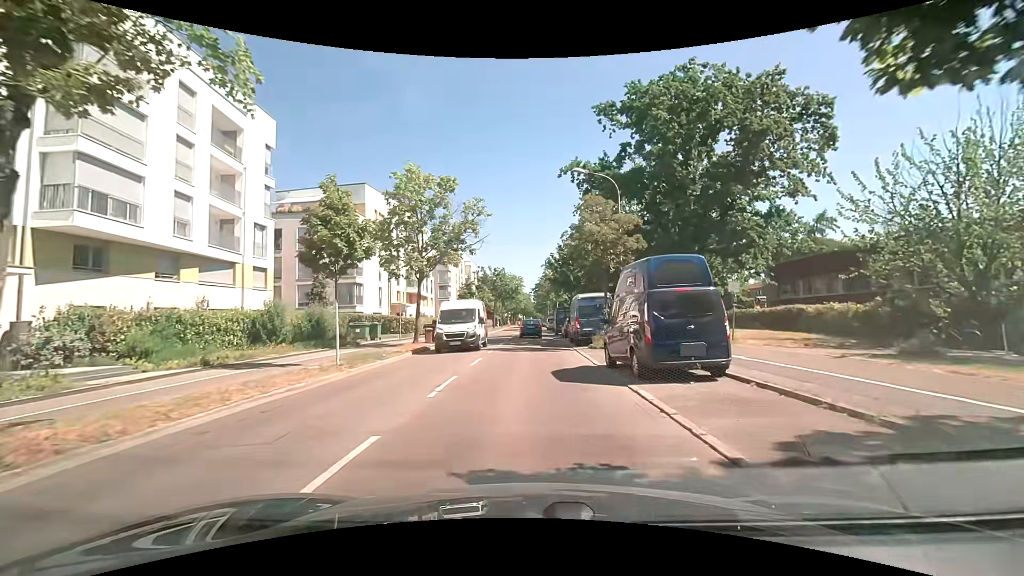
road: tertiary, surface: asphalt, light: Day
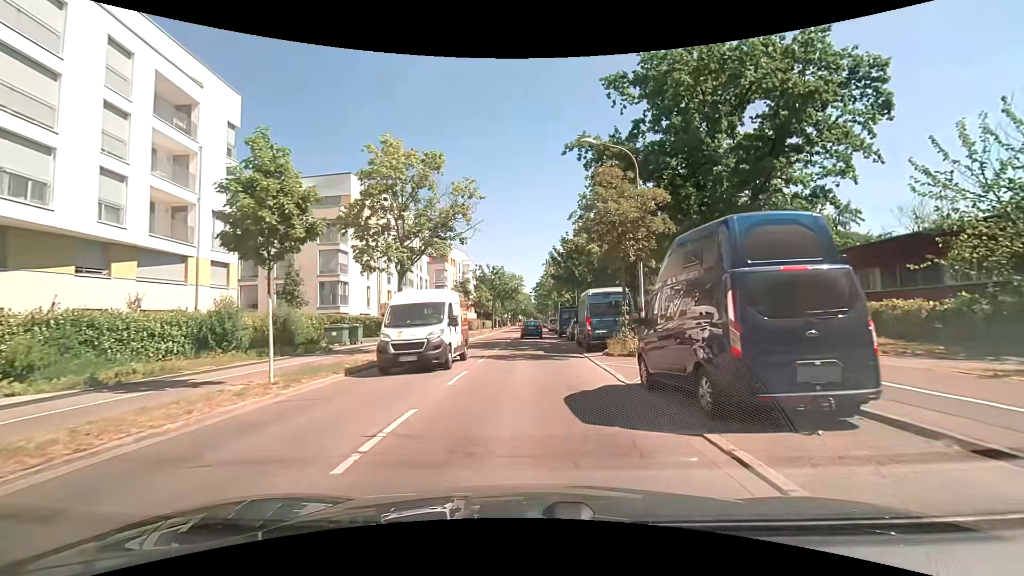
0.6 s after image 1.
(+0.1, +4.4) m; +2°
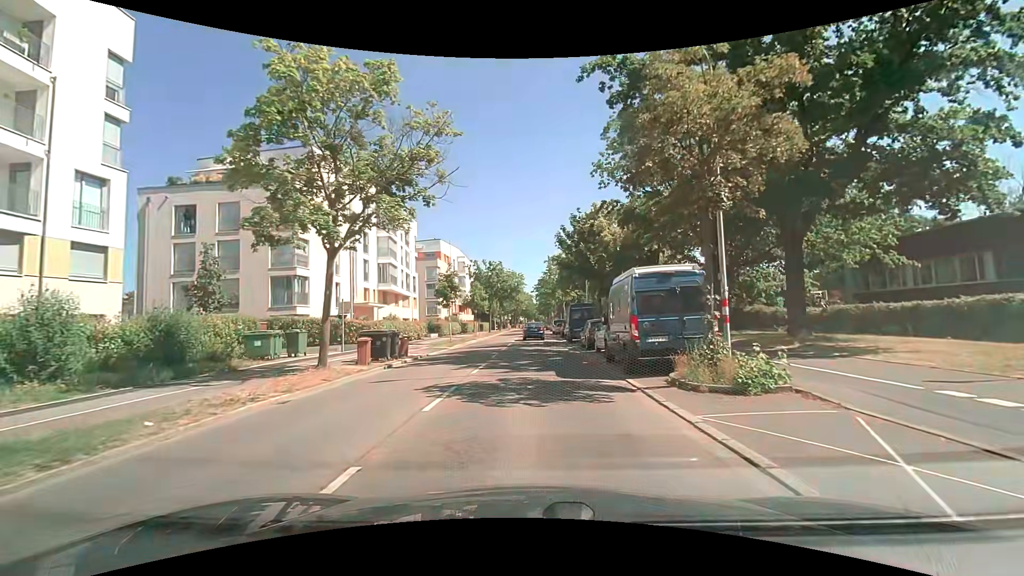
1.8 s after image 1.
(-0.1, +8.8) m; -2°
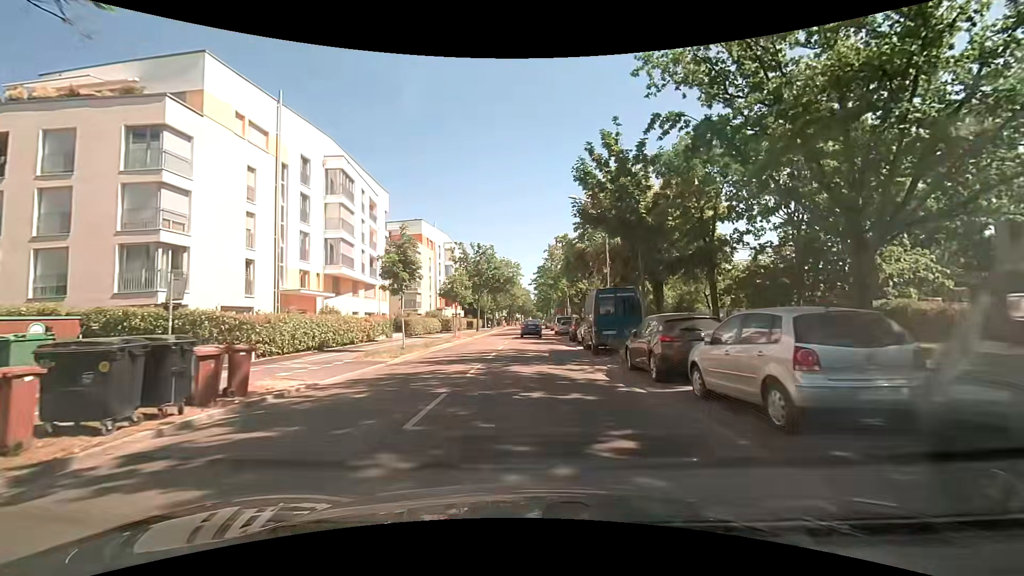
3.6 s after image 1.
(+0.2, +13.6) m; +1°
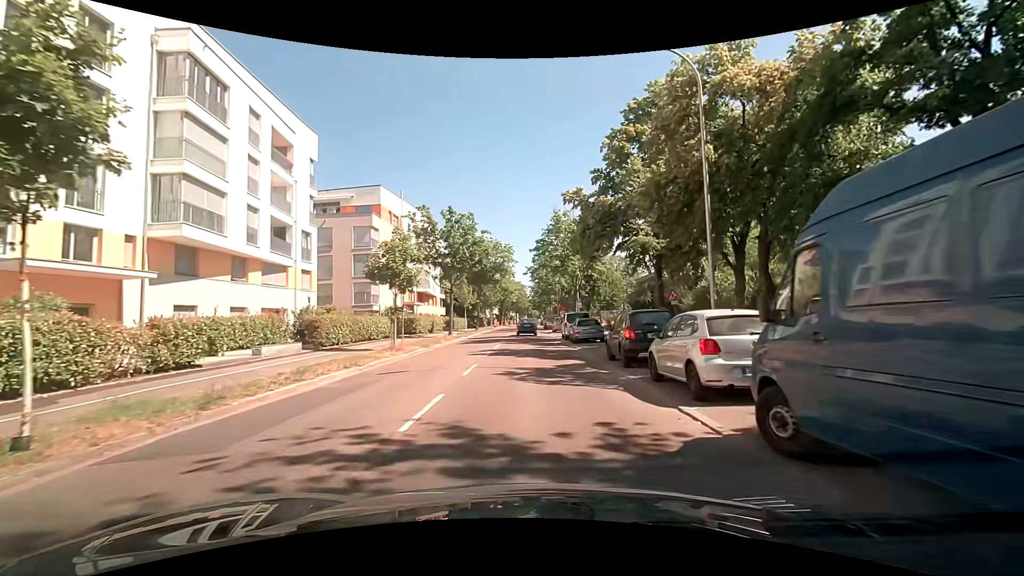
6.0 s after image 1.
(-0.2, +18.2) m; -1°
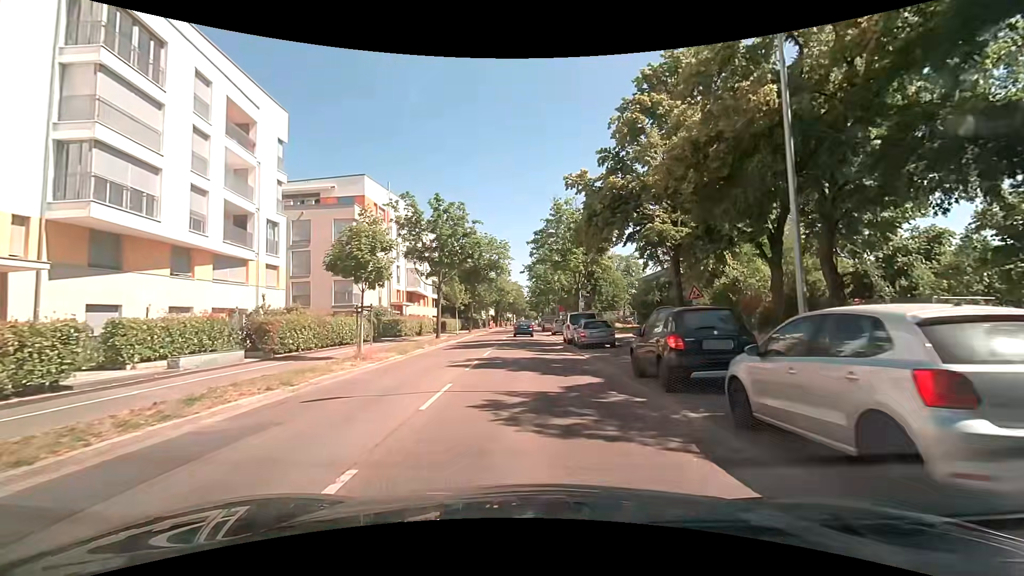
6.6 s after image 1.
(+0.1, +4.5) m; +1°
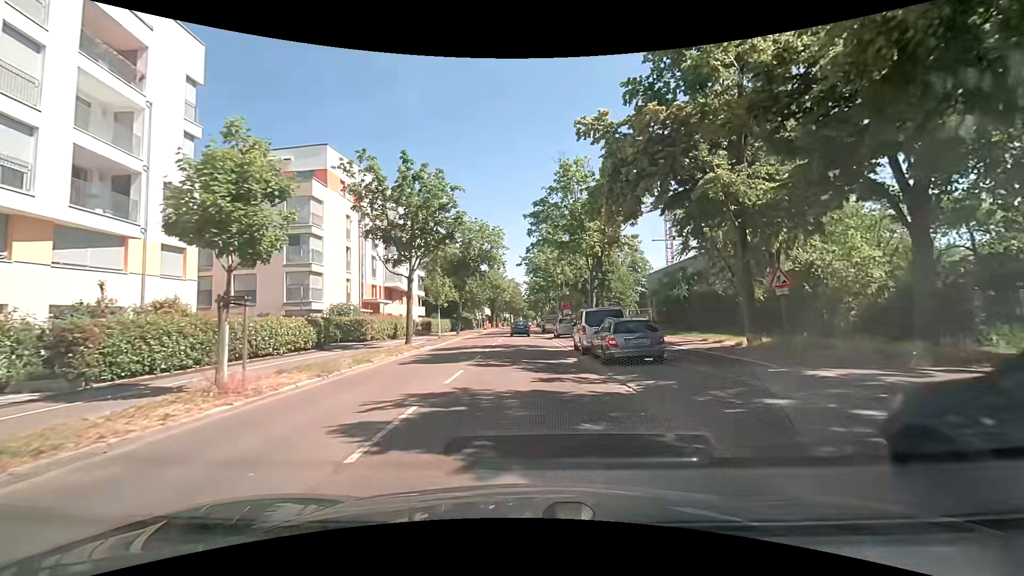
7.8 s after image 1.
(-0.1, +8.8) m; 0°
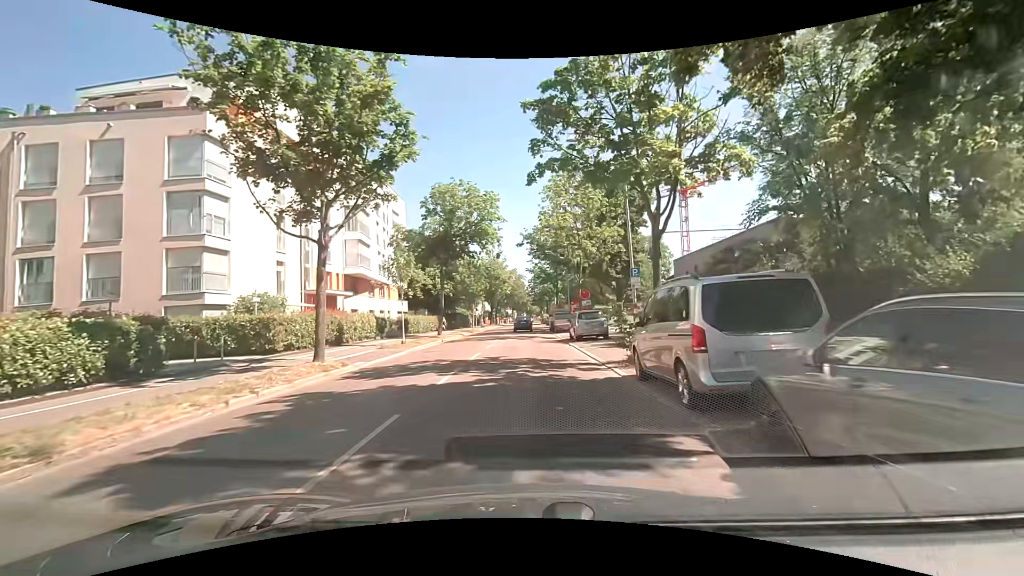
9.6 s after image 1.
(0.0, +12.9) m; -1°
